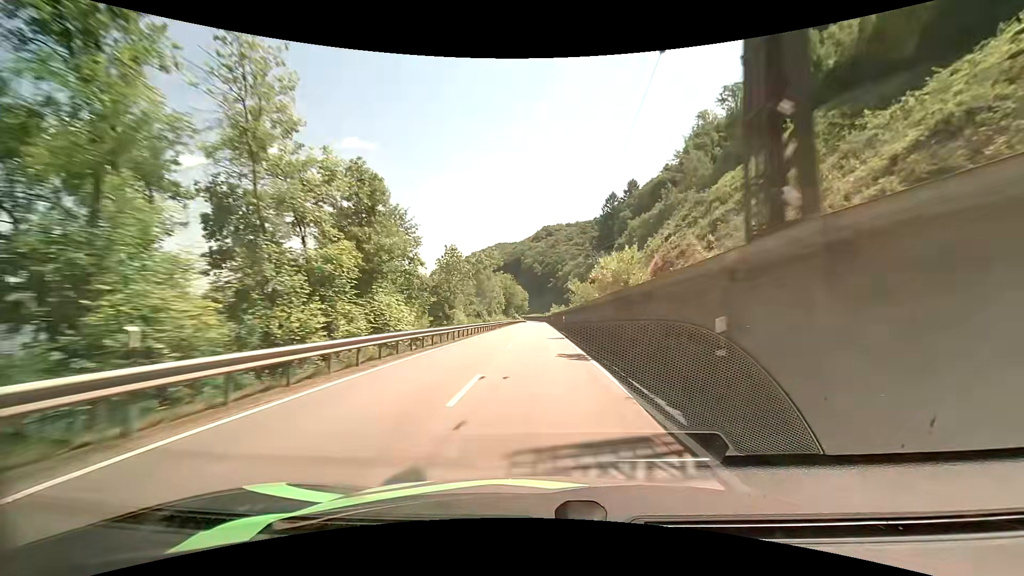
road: primary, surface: asphalt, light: Day
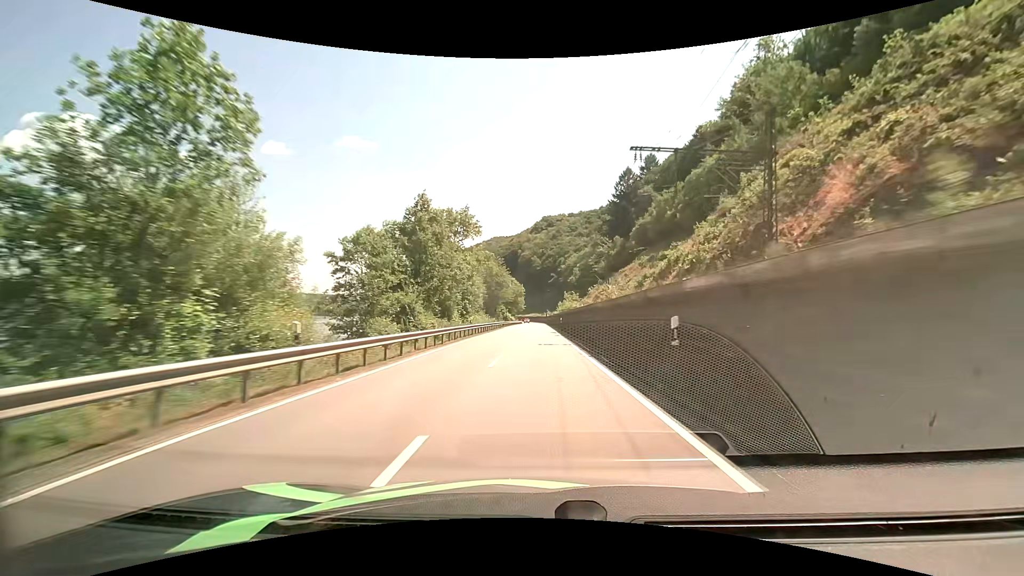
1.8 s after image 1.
(-0.3, +41.7) m; 0°
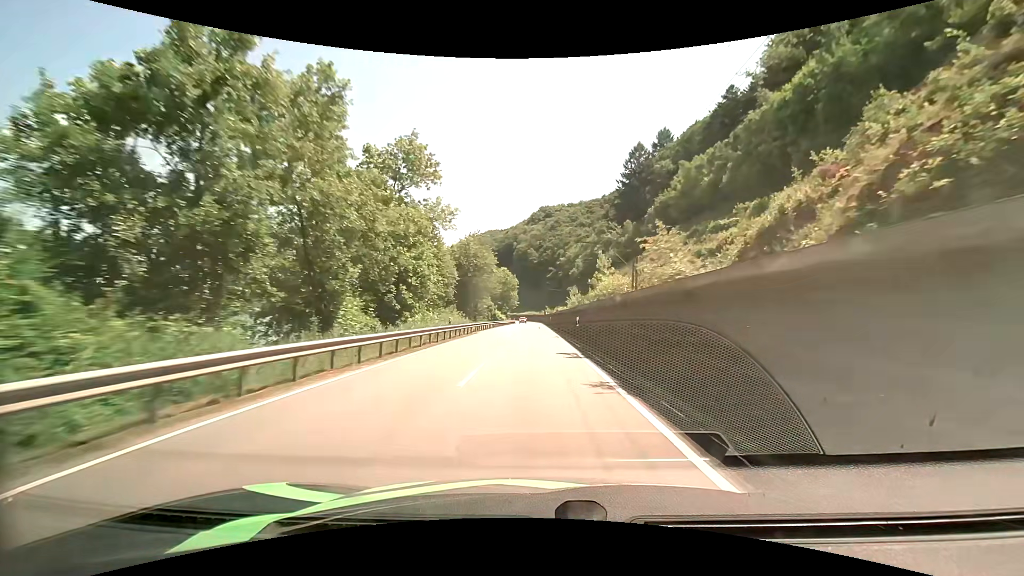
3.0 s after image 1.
(+0.1, +27.9) m; 0°
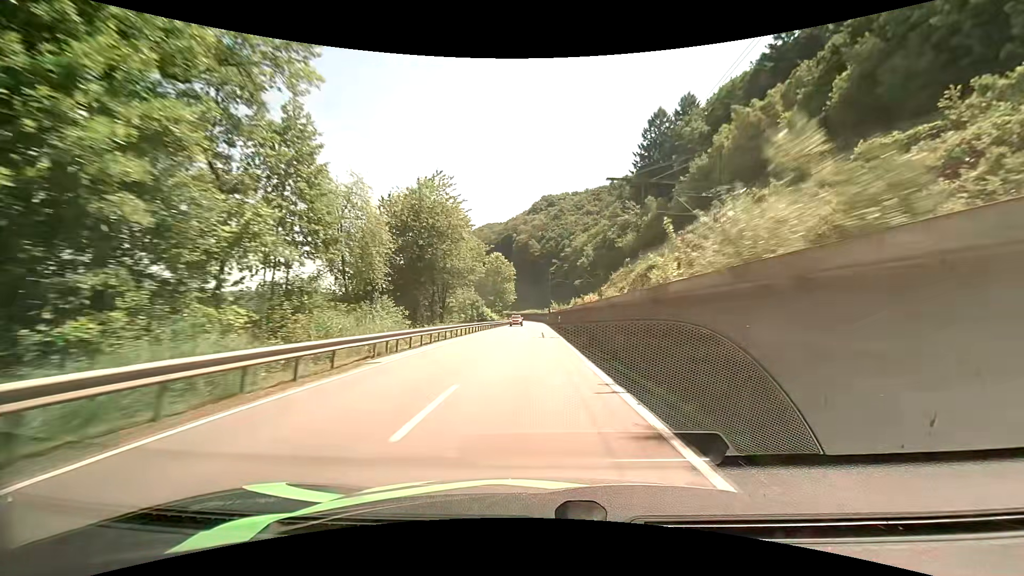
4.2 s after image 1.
(0.0, +27.9) m; 0°
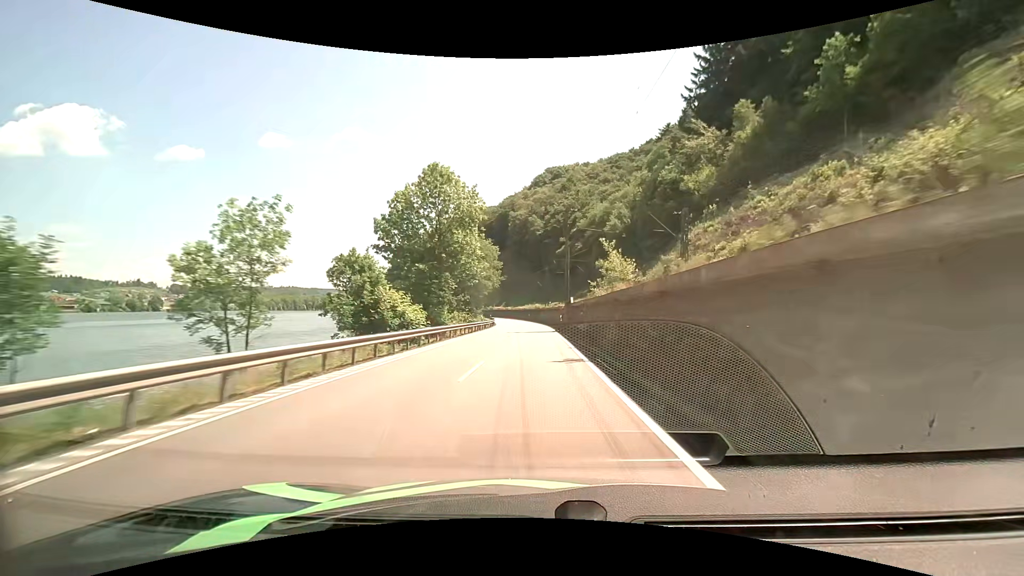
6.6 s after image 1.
(0.0, +54.6) m; 0°
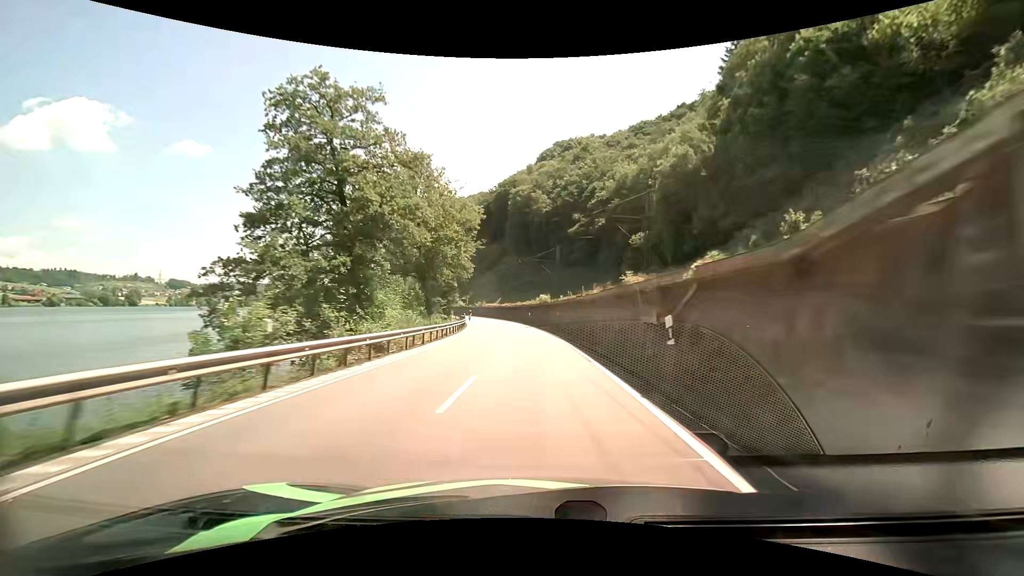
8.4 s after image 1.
(-0.3, +39.1) m; -1°
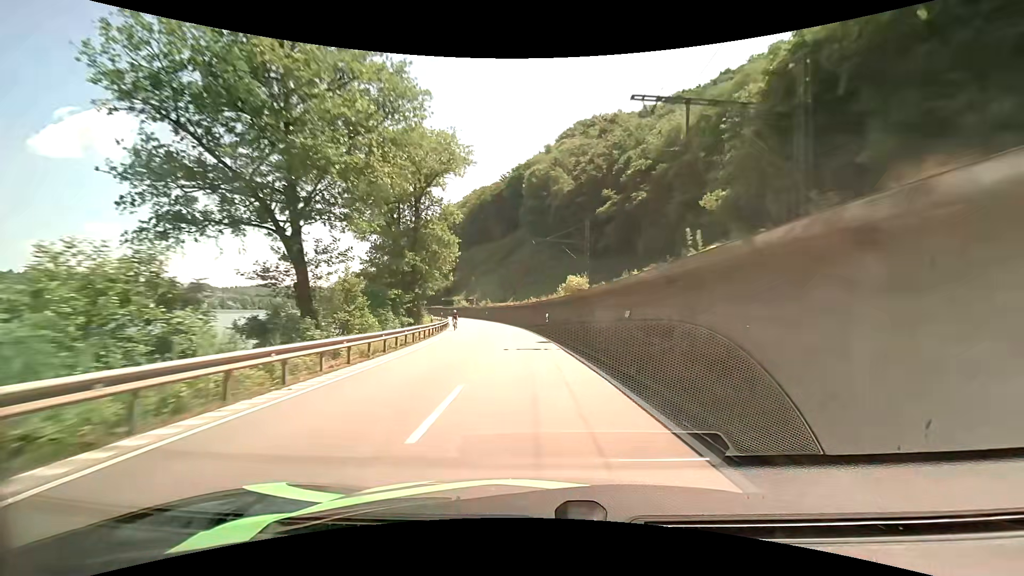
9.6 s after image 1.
(-0.2, +25.2) m; -2°
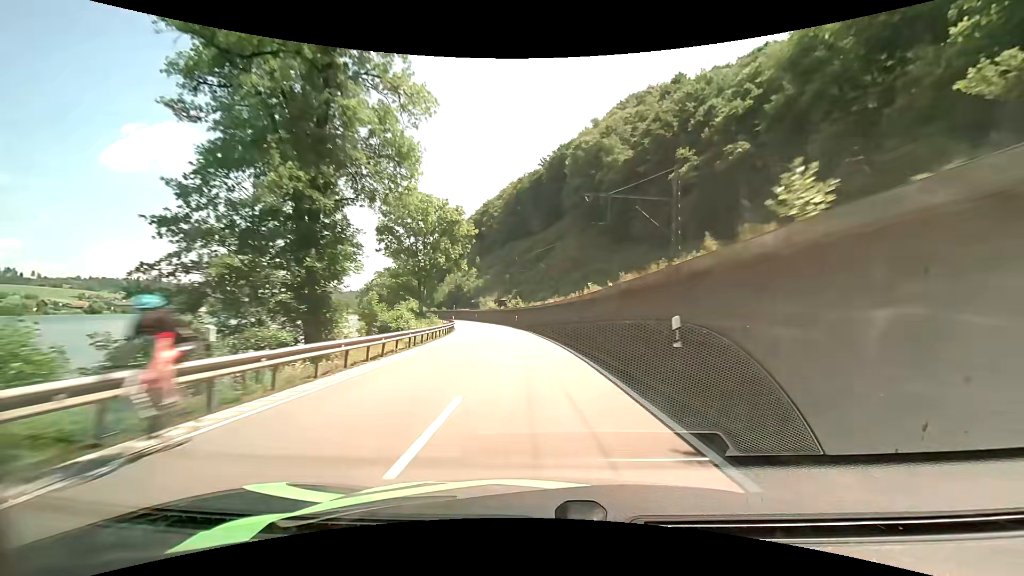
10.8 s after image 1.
(-1.1, +25.1) m; -5°
(0, +10) (-1, +20) (-1, +30) (-2, +40) (-3, +50) (-5, +60) (-7, +70) (-9, +79) (-12, +89) (-14, +99) m
